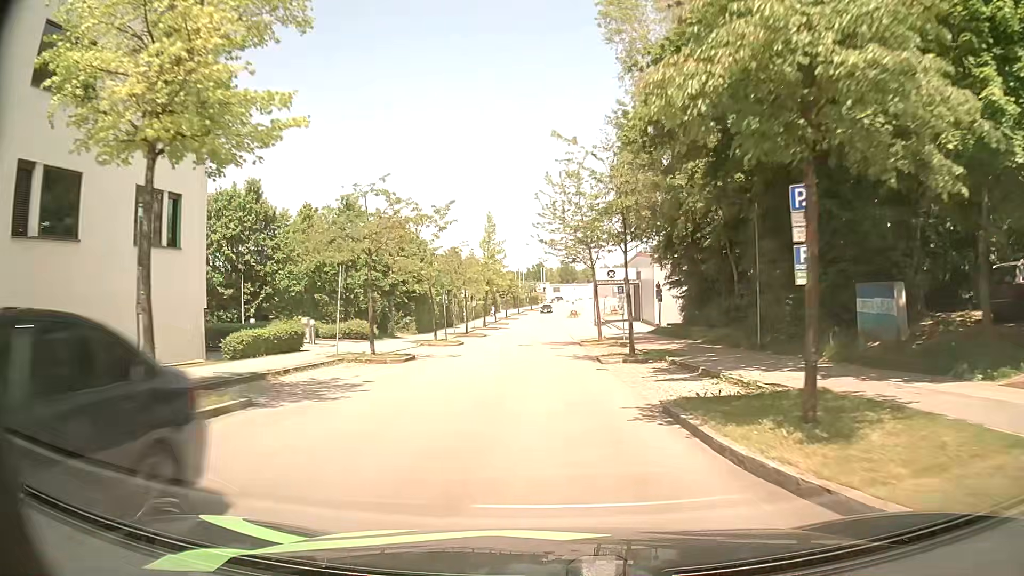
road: residential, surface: asphalt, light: Day
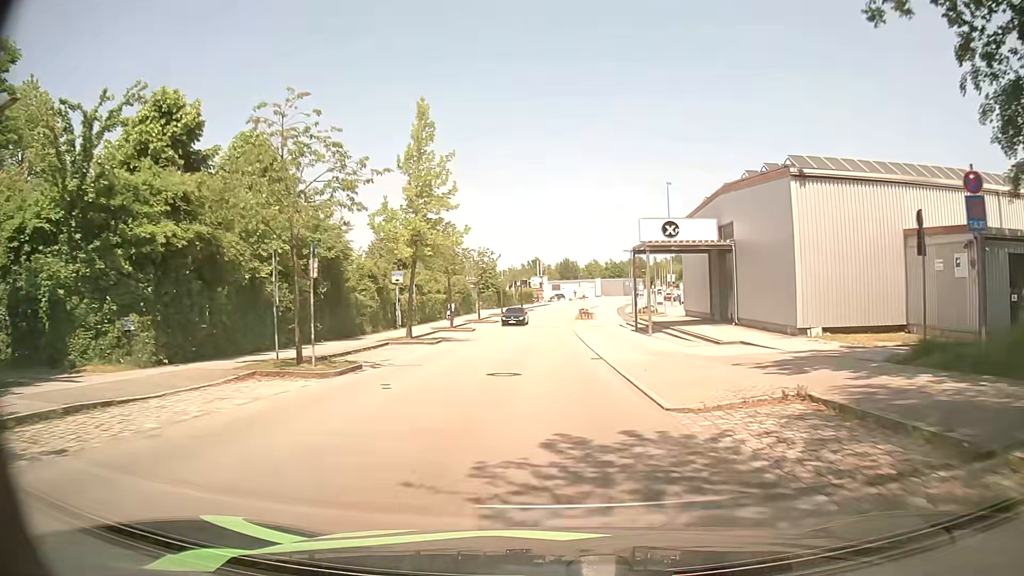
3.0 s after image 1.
(+0.1, +35.2) m; 0°
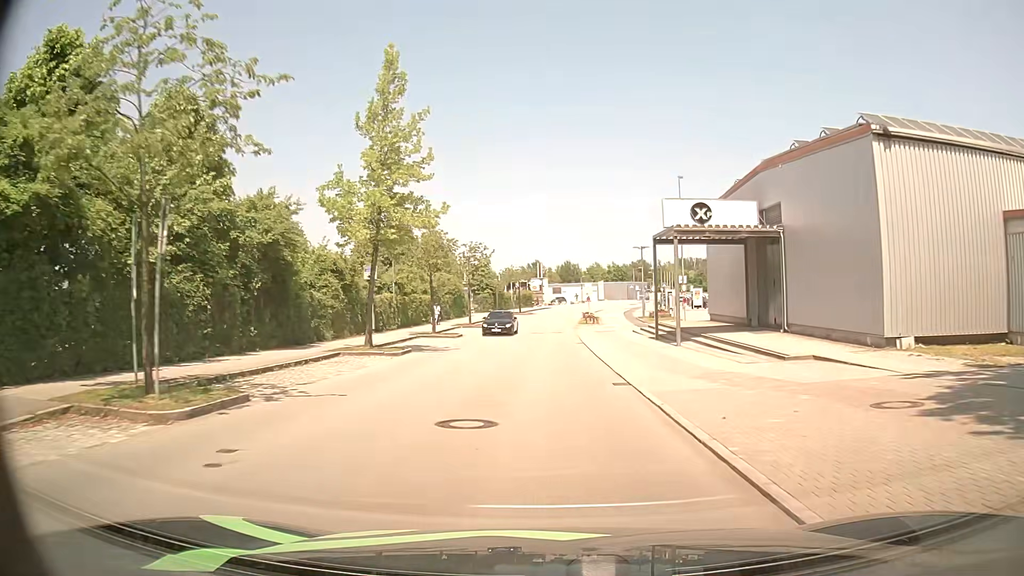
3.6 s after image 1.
(+0.1, +7.1) m; +1°
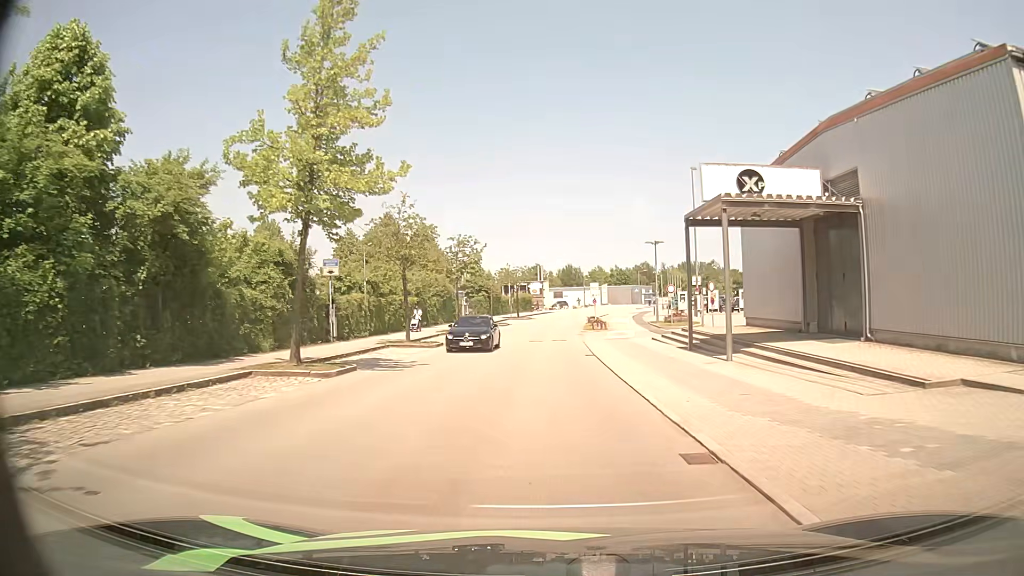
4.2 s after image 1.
(0.0, +7.2) m; 0°
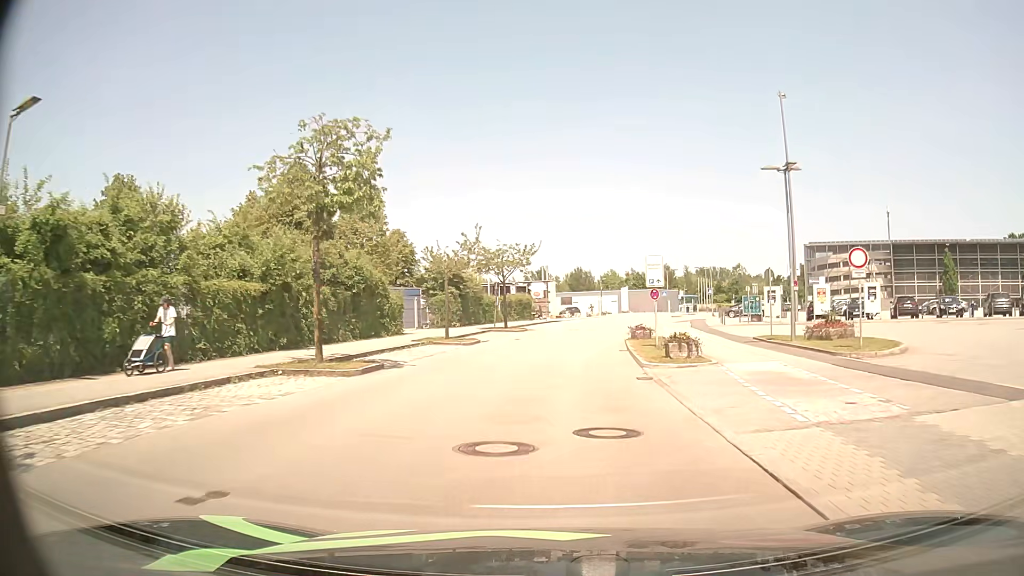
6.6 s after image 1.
(-0.2, +28.0) m; 0°
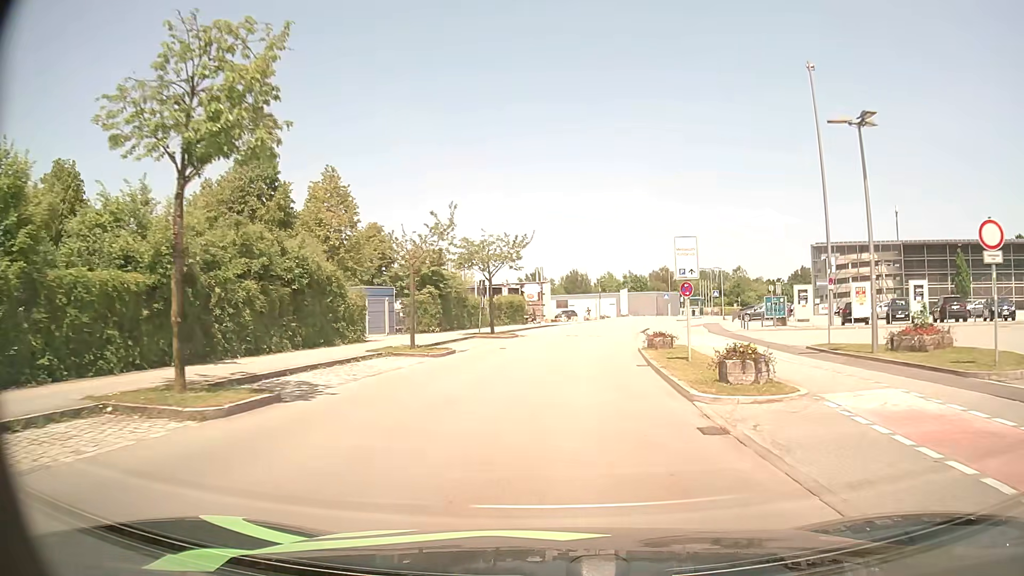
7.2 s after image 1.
(0.0, +6.6) m; 0°
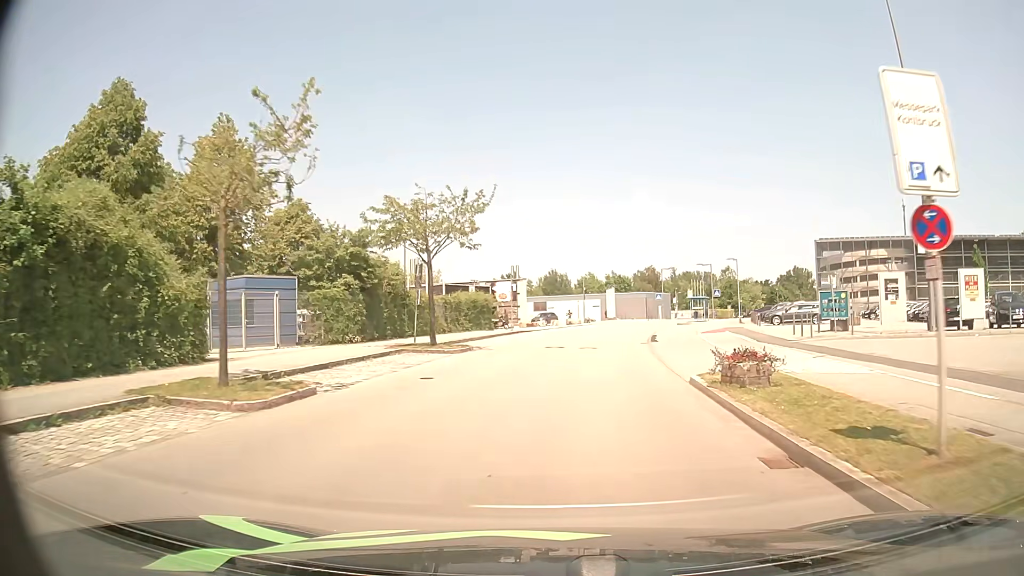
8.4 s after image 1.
(+0.2, +13.1) m; +2°
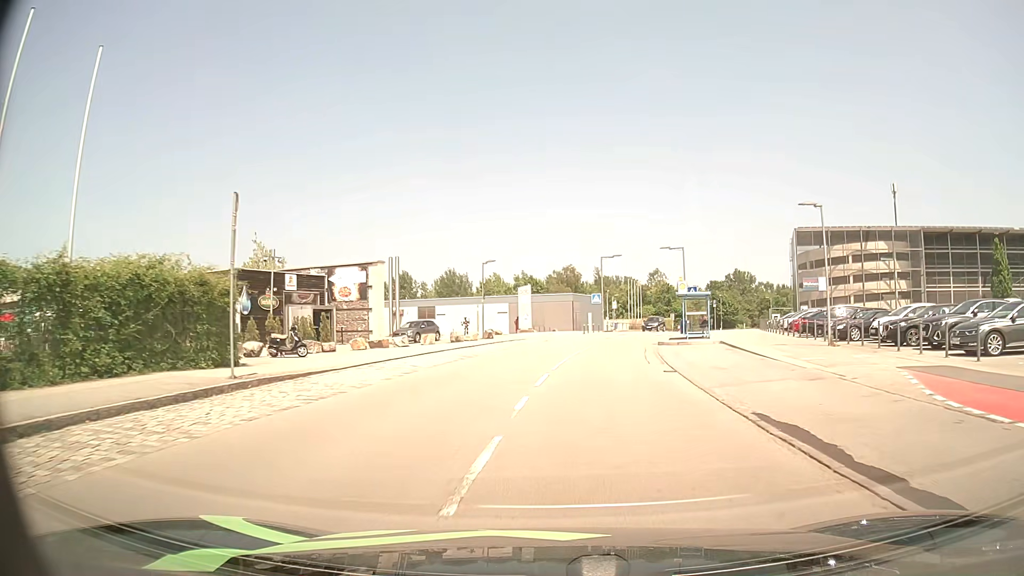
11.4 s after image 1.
(+1.7, +31.0) m; +8°
(0, +10) (+1, +20) (+3, +30) (+4, +40) (+6, +49) (+9, +59) (+12, +69) (+15, +78) (+19, +87) (+23, +97) m
